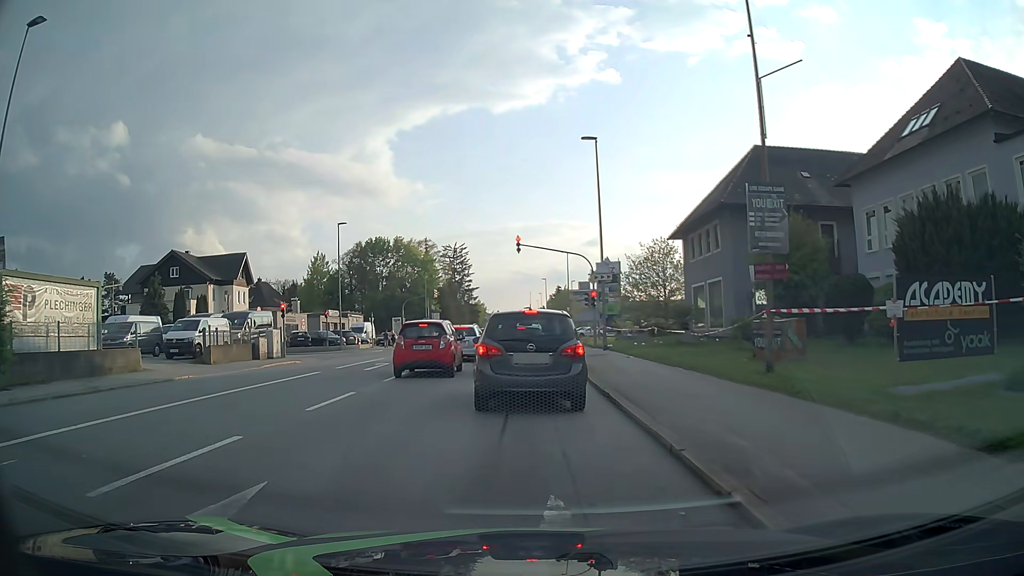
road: tertiary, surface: asphalt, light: Day
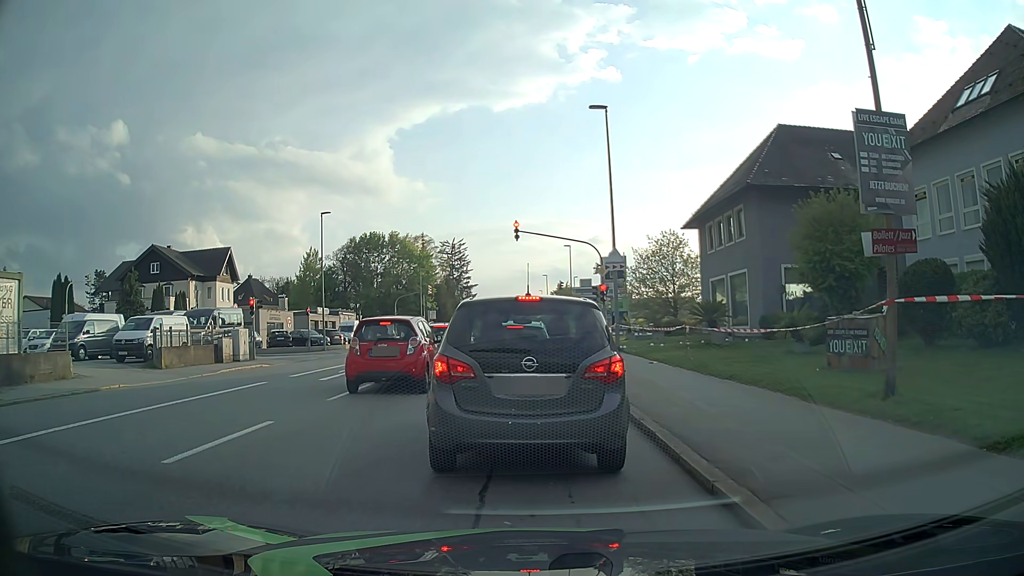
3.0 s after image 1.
(+0.1, +4.3) m; +2°
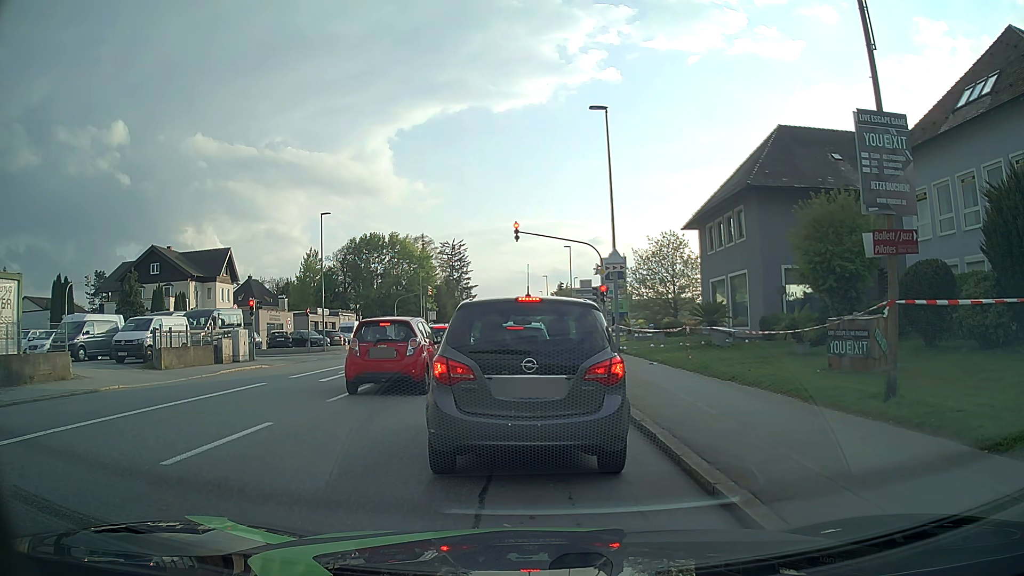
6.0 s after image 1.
(0.0, +0.1) m; 0°
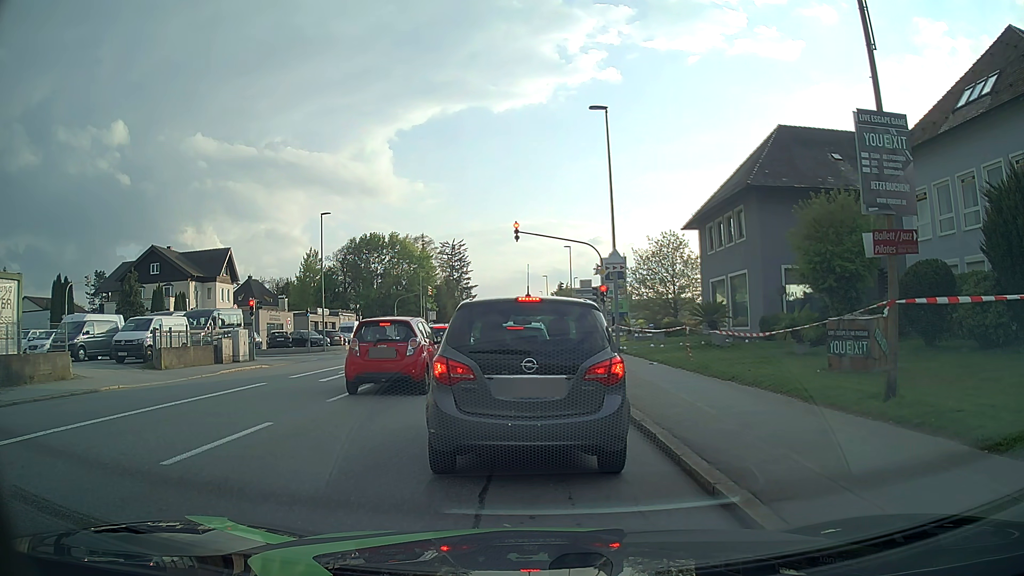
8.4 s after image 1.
(0.0, 0.0) m; 0°
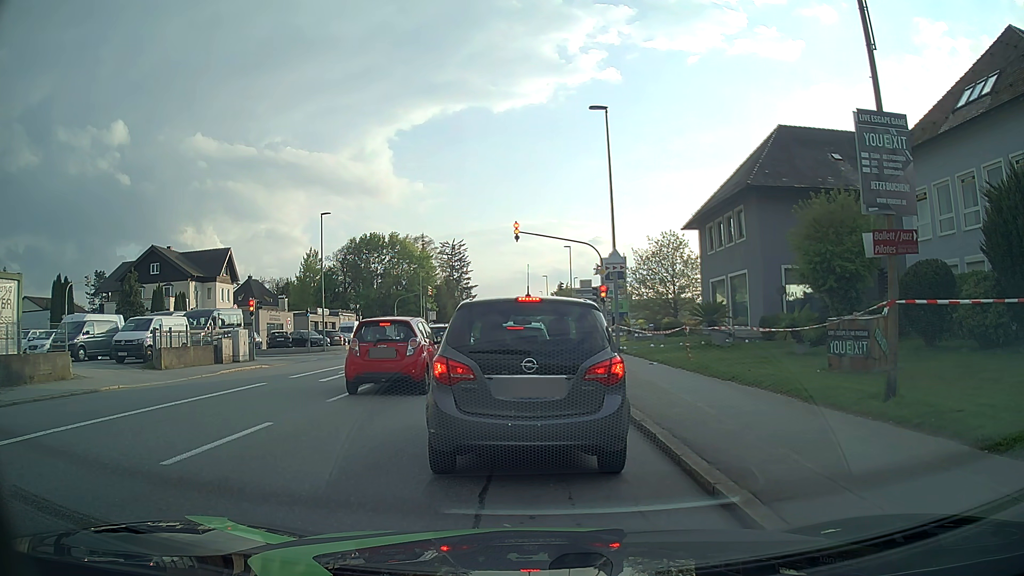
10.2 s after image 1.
(0.0, 0.0) m; 0°
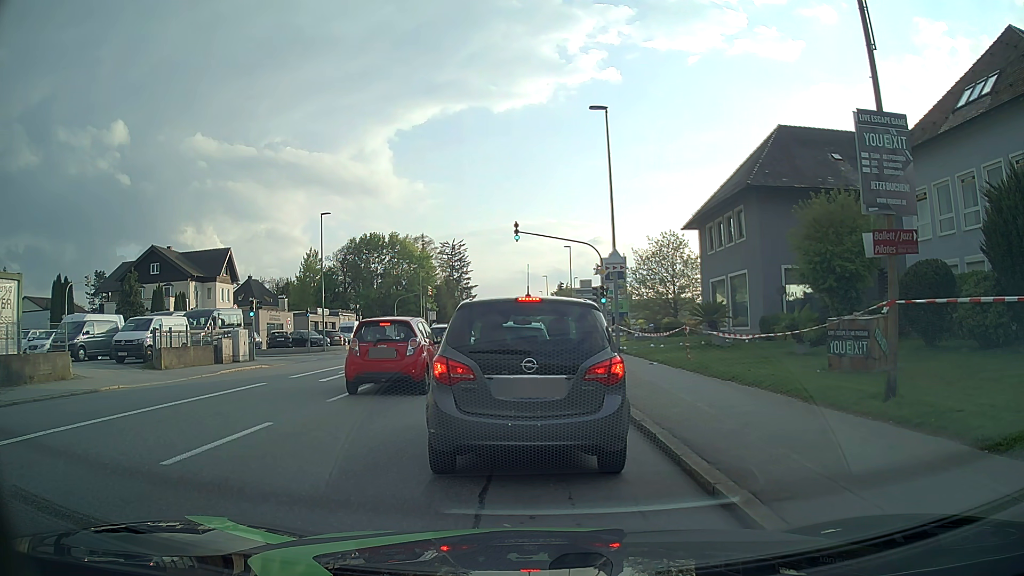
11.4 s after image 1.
(0.0, 0.0) m; 0°
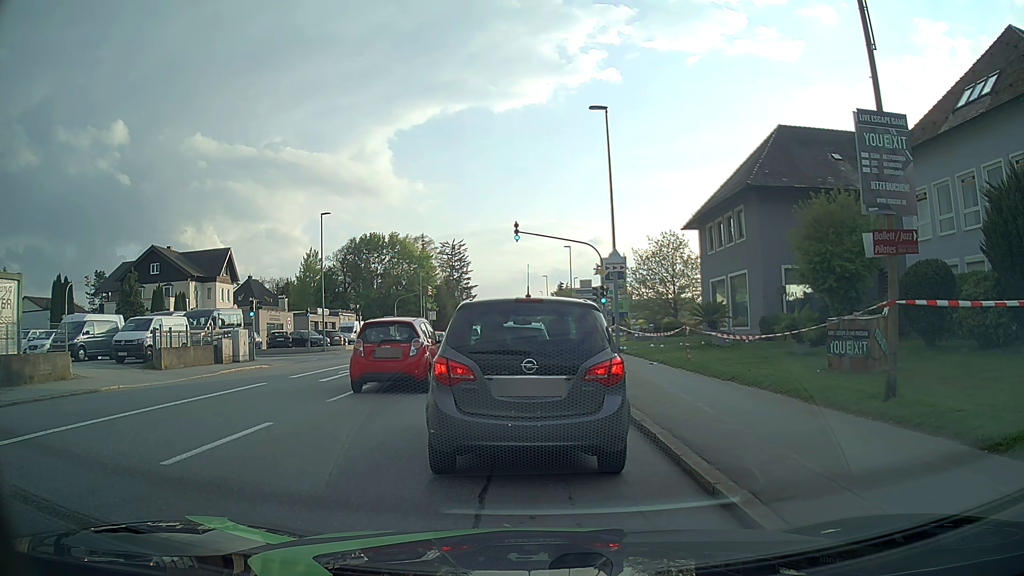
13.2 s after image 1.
(0.0, 0.0) m; 0°
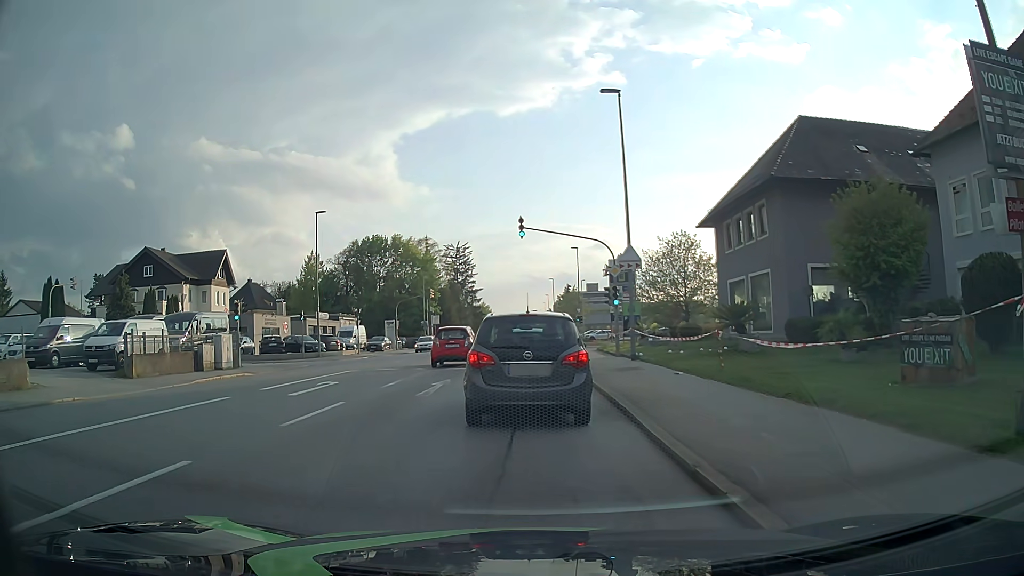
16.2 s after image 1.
(-0.1, +2.8) m; -1°
